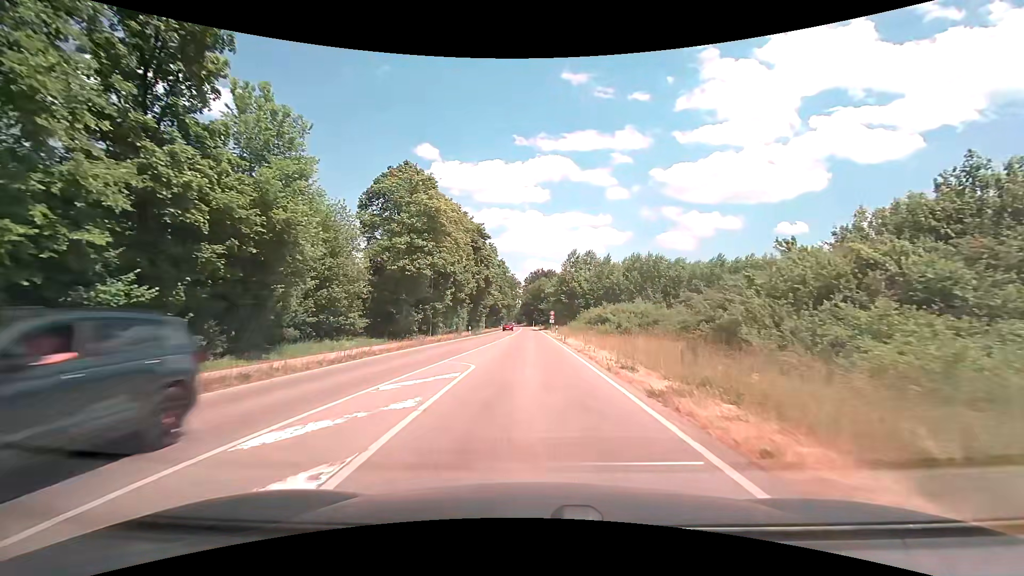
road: tertiary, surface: asphalt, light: Day
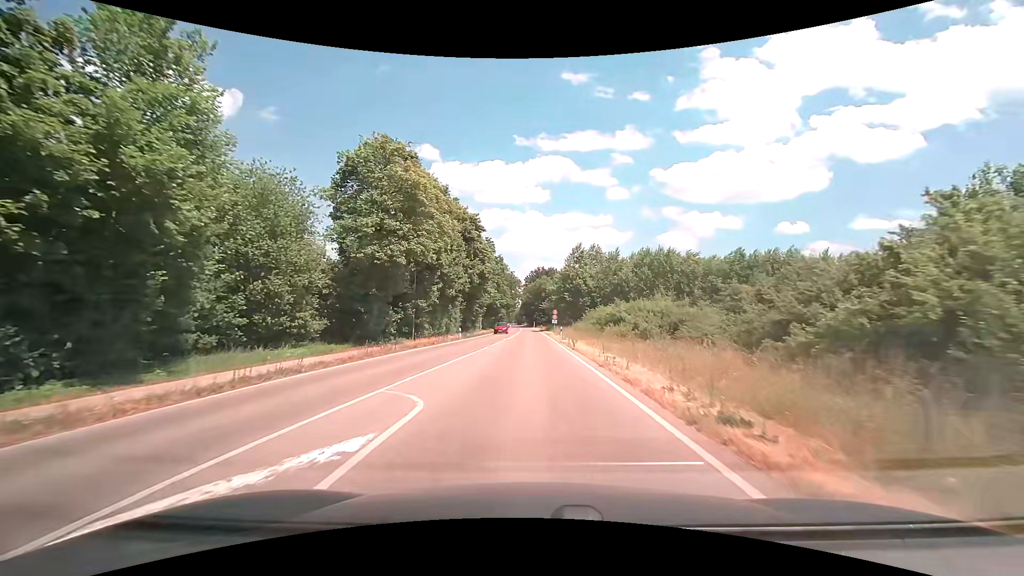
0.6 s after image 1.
(0.0, +7.2) m; 0°
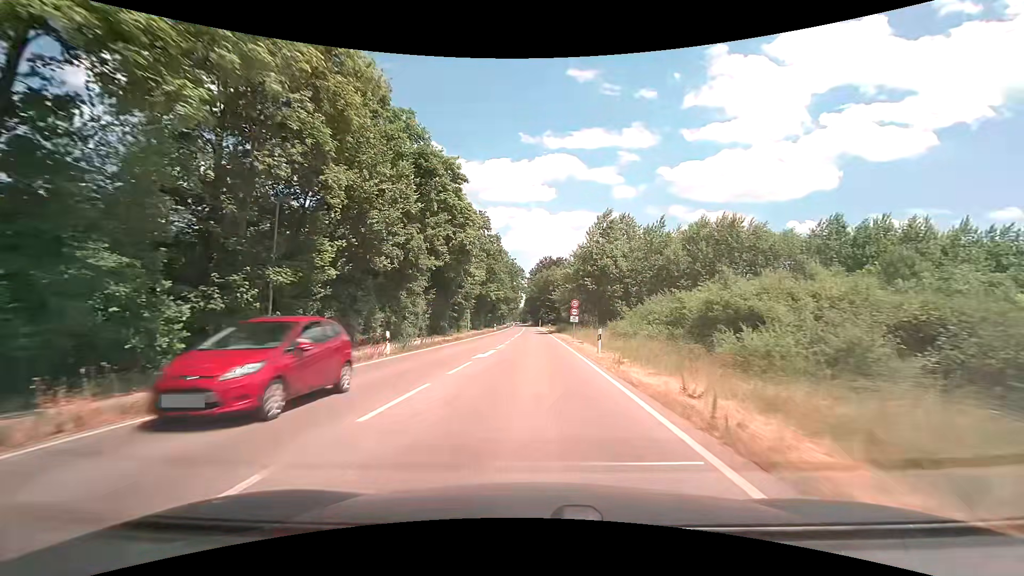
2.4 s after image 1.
(-0.1, +23.3) m; 0°
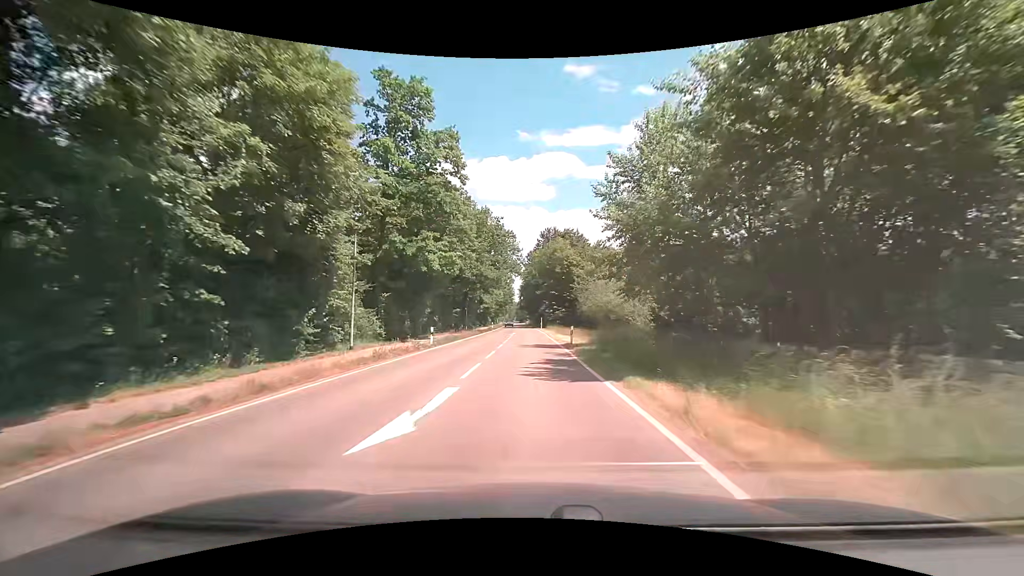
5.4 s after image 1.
(-0.1, +43.2) m; 0°
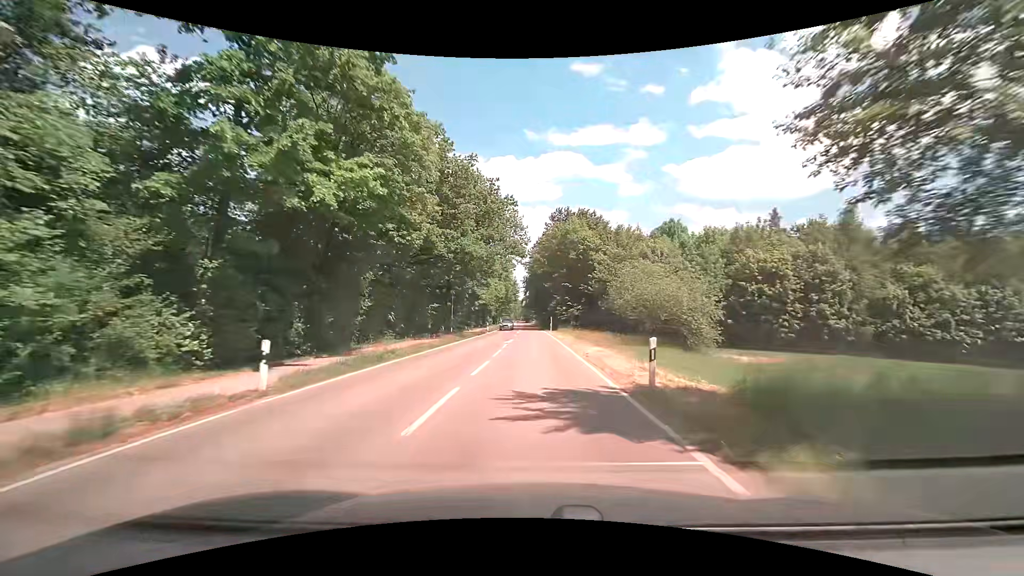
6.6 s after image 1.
(-0.2, +17.7) m; -1°
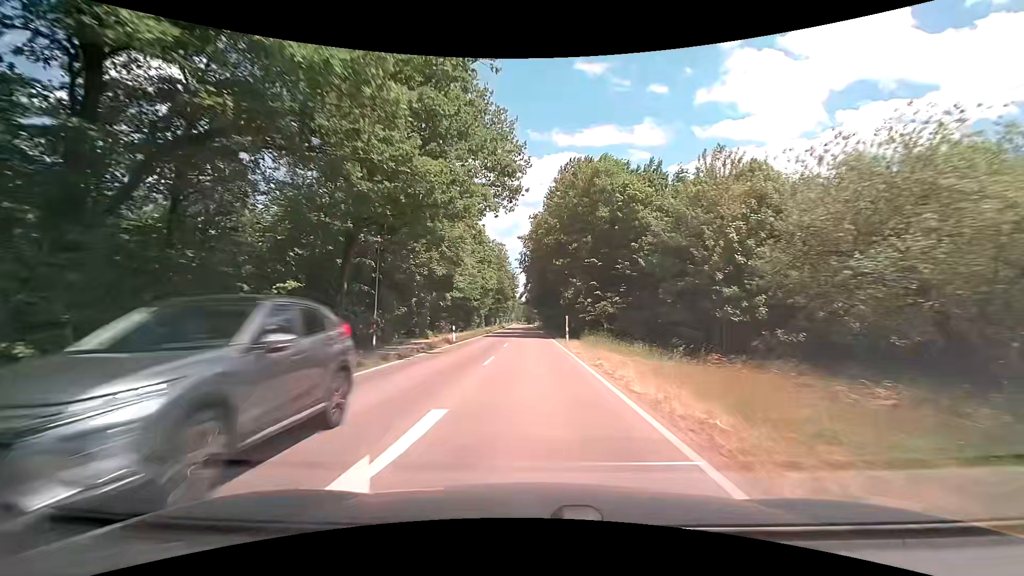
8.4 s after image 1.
(-0.1, +26.6) m; 0°
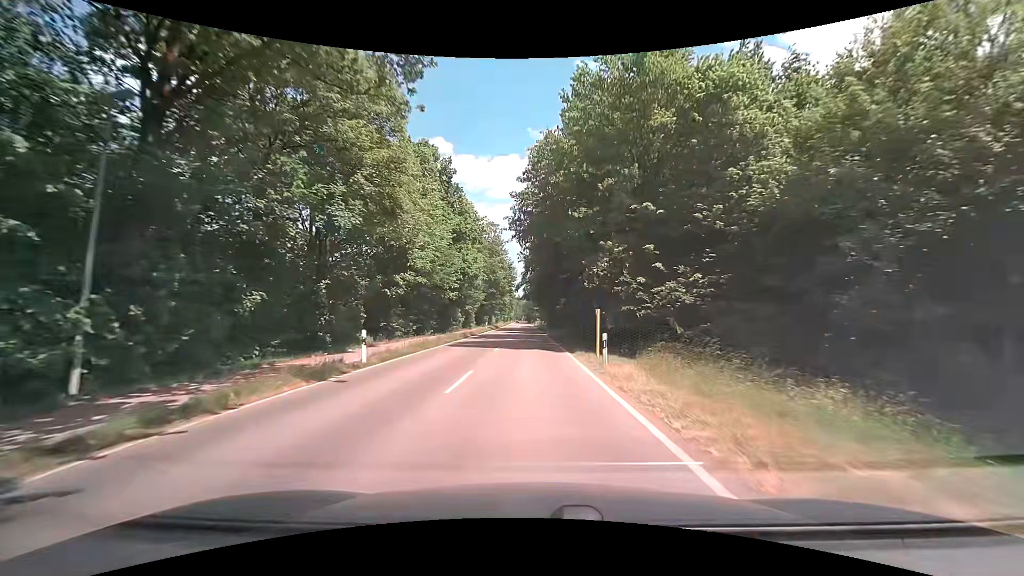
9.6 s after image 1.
(0.0, +17.8) m; 0°
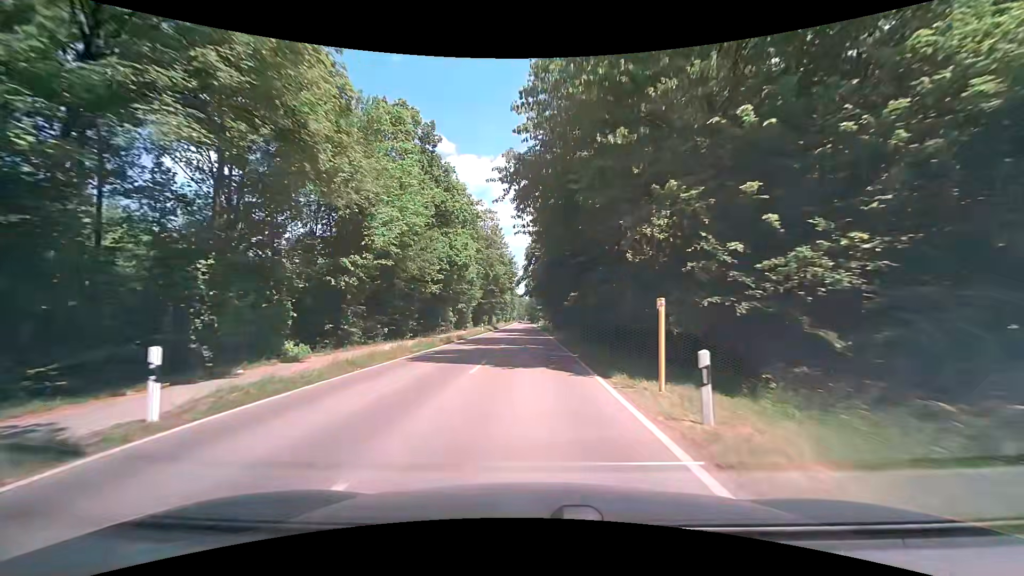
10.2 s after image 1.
(0.0, +8.9) m; -1°
(0, +10) (0, +20) (0, +30) (-1, +40) (-1, +50) (-1, +60) (-1, +70) (-1, +80) (-2, +90) (-2, +100) m
